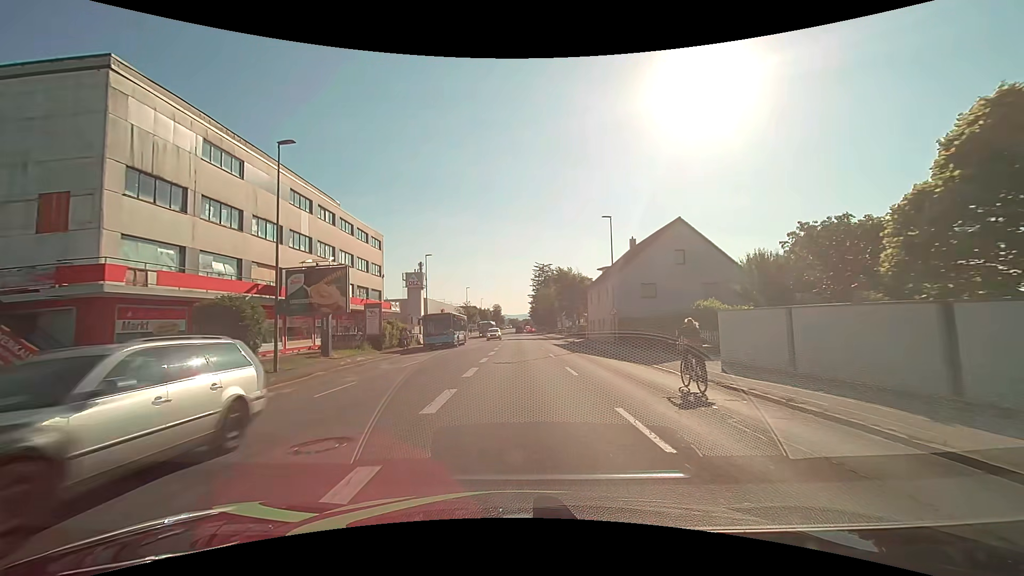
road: tertiary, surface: asphalt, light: Day
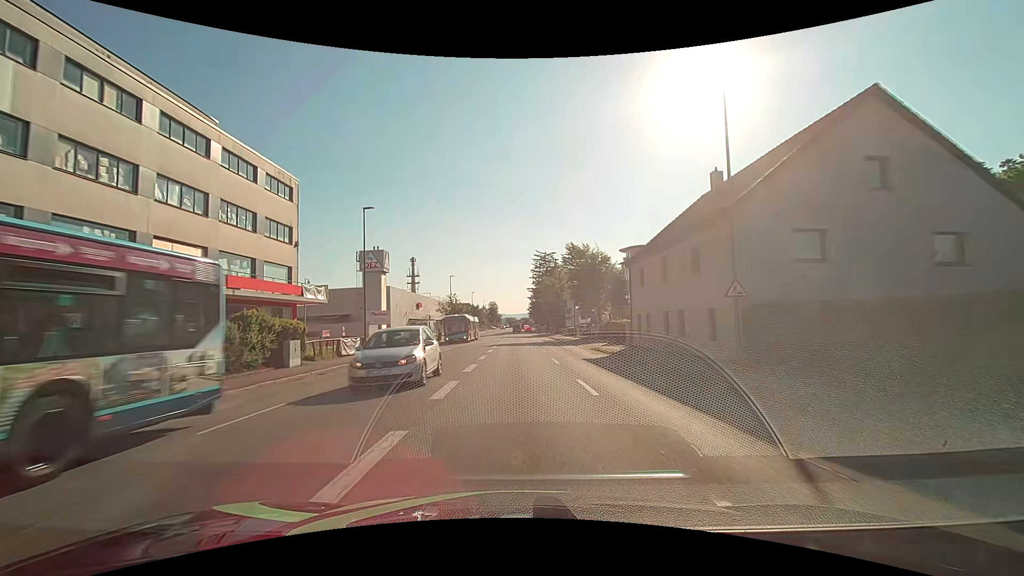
(0.0, +22.5) m; 0°
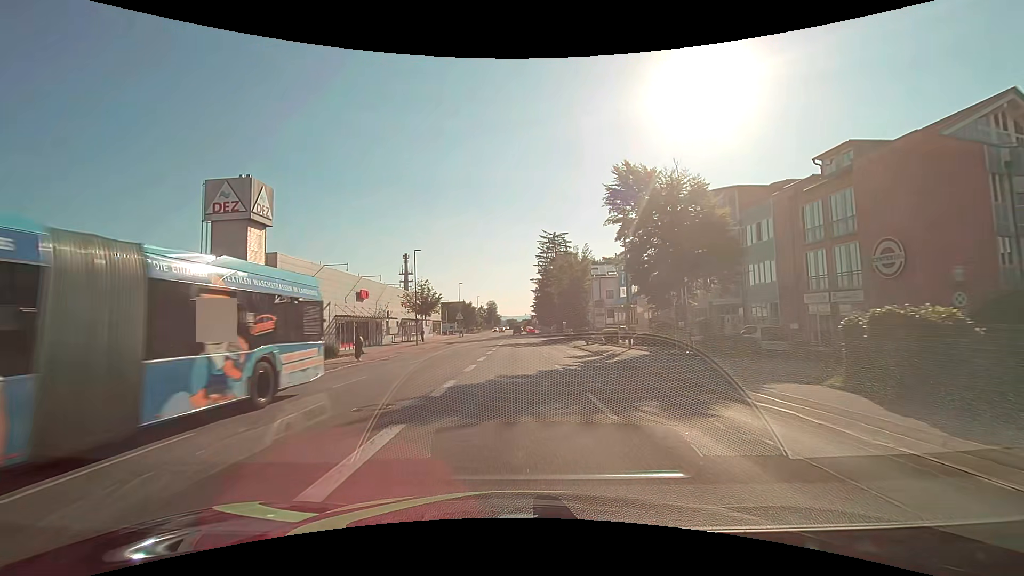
(+0.1, +29.6) m; 0°
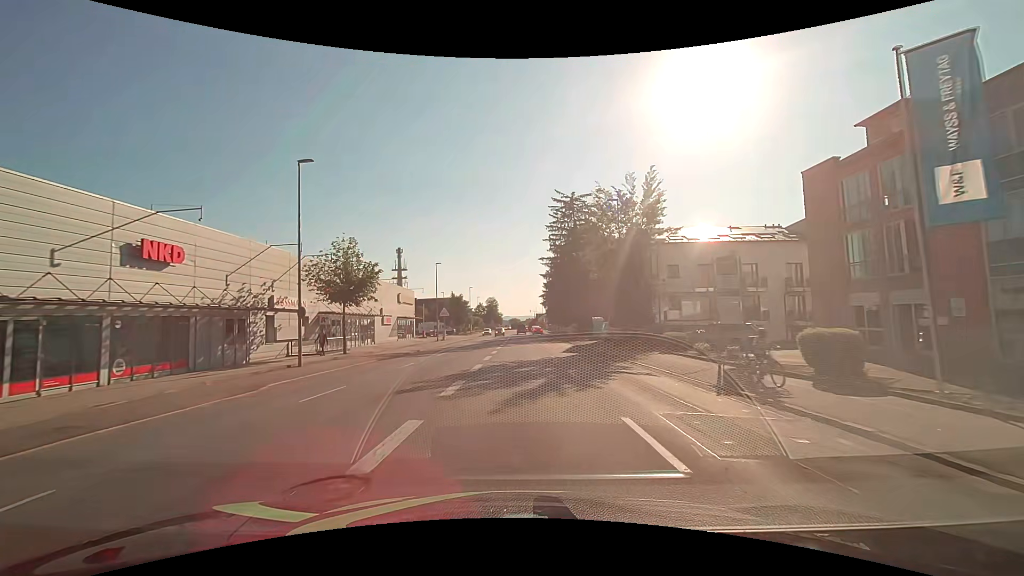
(-0.1, +29.6) m; 0°
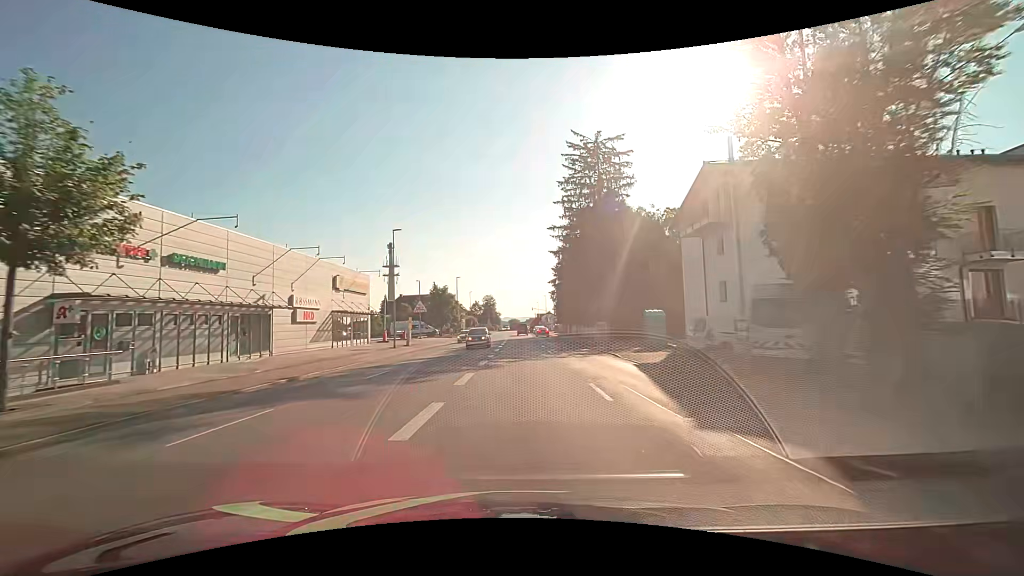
(0.0, +22.5) m; 0°
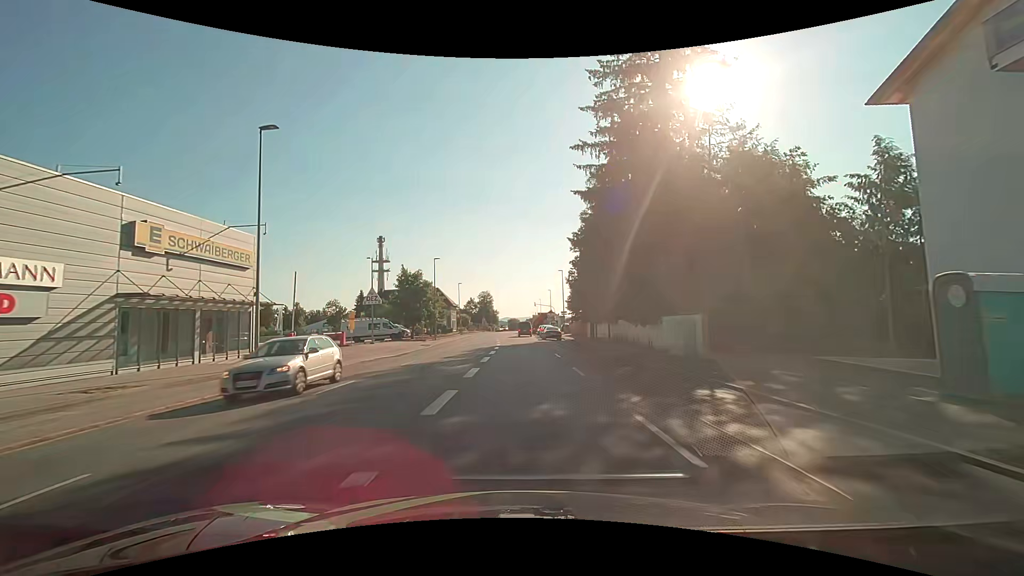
(-0.1, +22.4) m; 0°
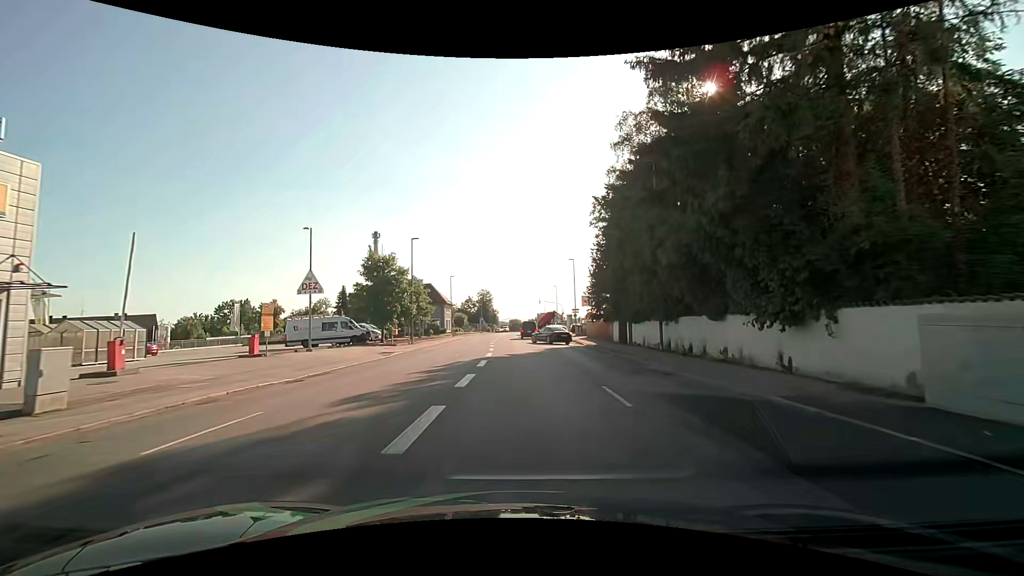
(0.0, +14.2) m; 0°
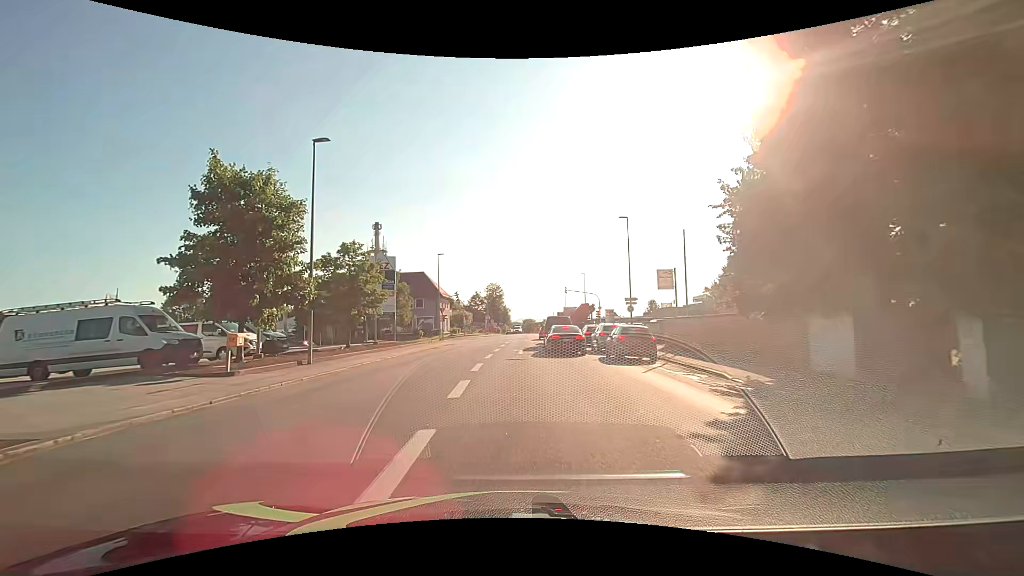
(-0.3, +25.8) m; -2°
(0, +10) (0, +20) (0, +30) (0, +40) (0, +50) (+1, +60) (+1, +70) (-3, +78) (-13, +80) (-23, +80) m
